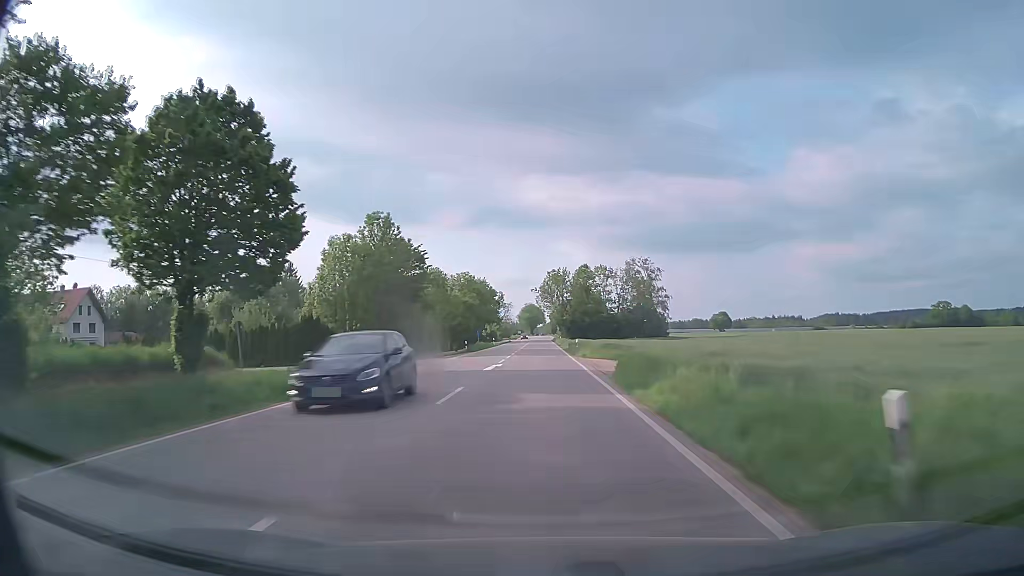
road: secondary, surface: asphalt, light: Day
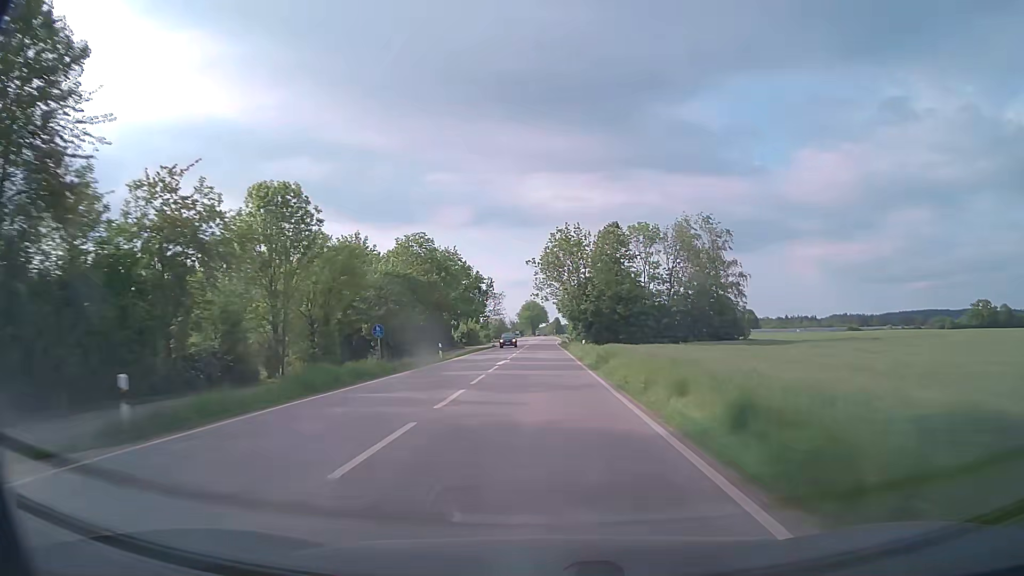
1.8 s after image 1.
(-0.1, +48.8) m; 0°
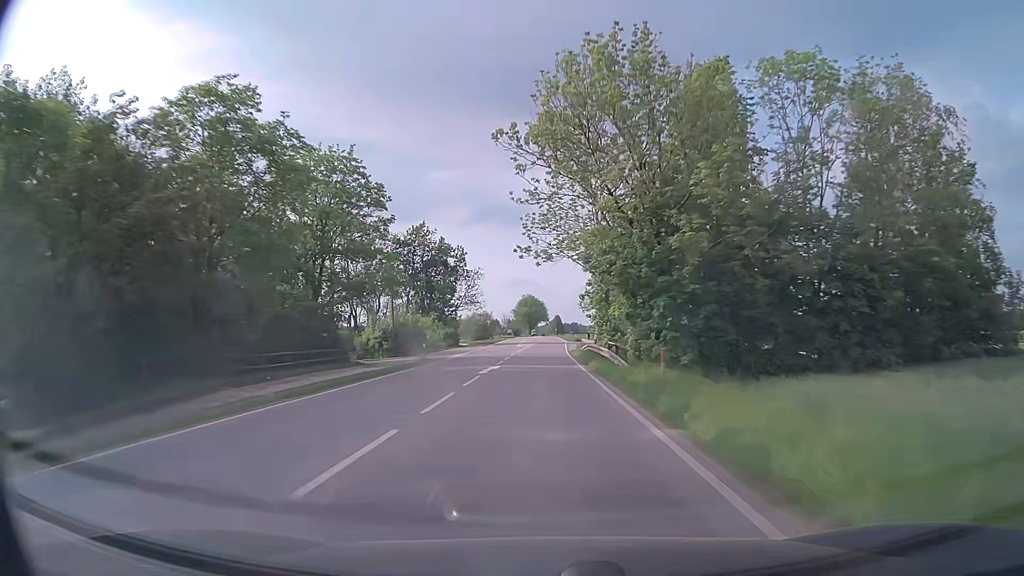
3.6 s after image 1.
(0.0, +48.8) m; 0°
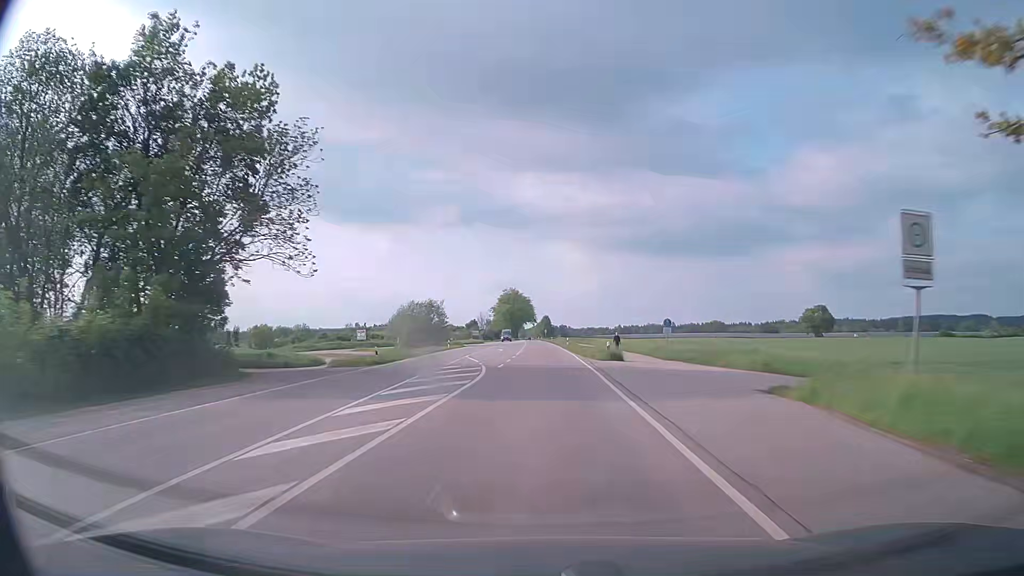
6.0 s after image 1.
(+0.5, +65.1) m; +1°
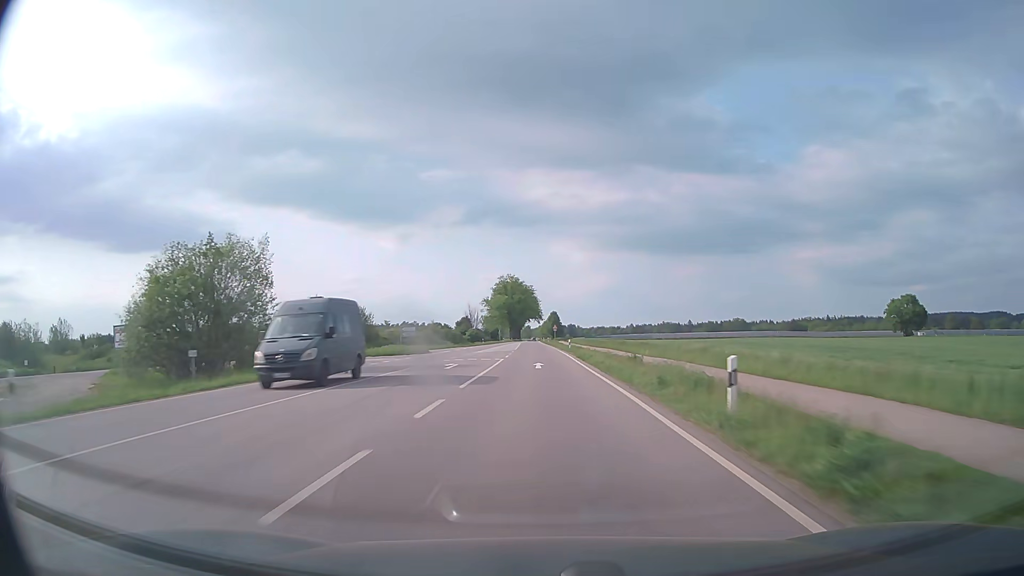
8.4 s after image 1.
(+0.1, +65.1) m; 0°
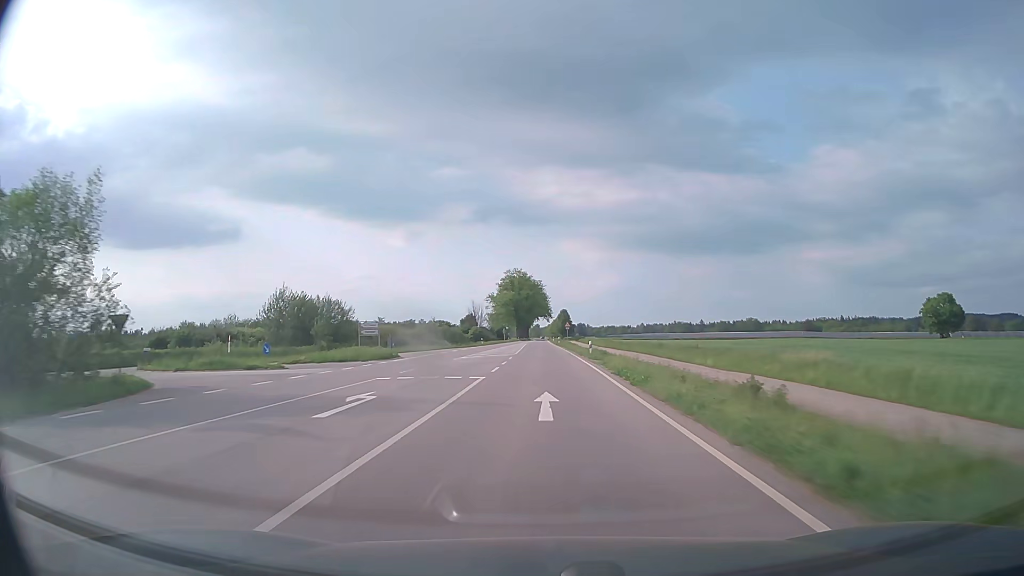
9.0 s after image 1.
(-0.1, +16.3) m; -1°
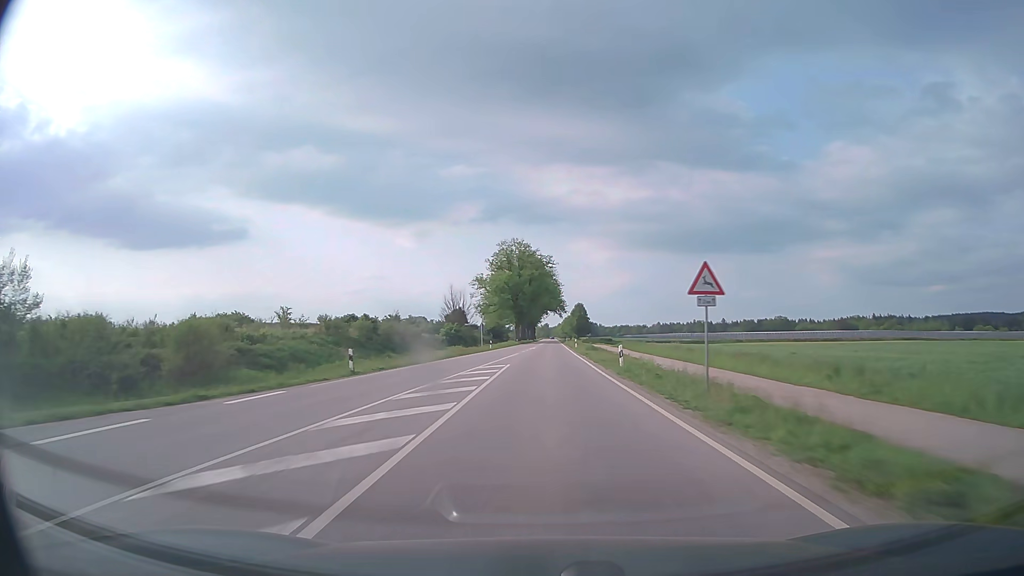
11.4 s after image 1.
(-0.6, +65.1) m; -1°
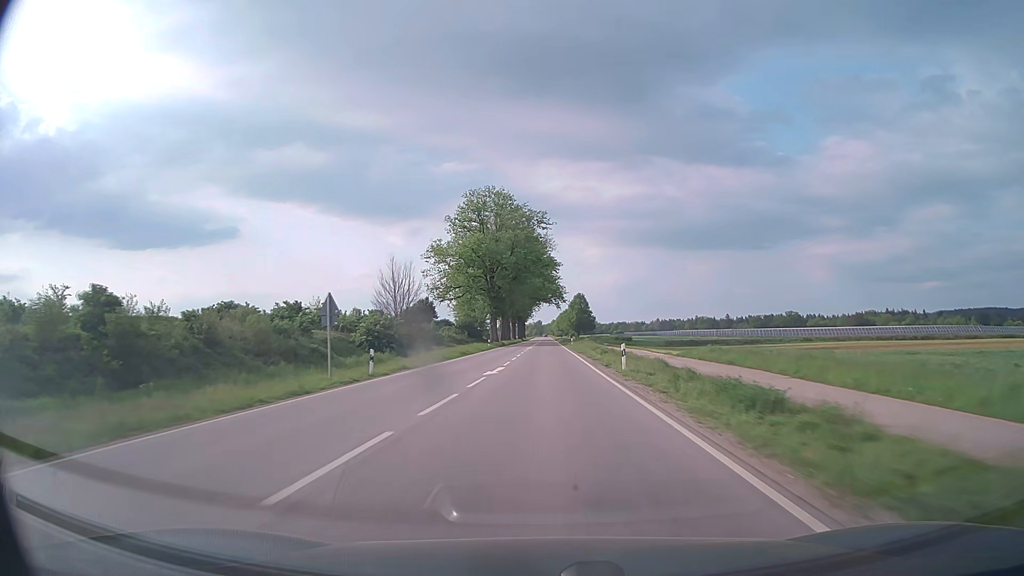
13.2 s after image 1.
(+0.4, +48.9) m; +1°
(0, +10) (0, +20) (0, +30) (0, +40) (0, +50) (0, +60) (0, +70) (0, +80) (0, +90) (+1, +100) m
